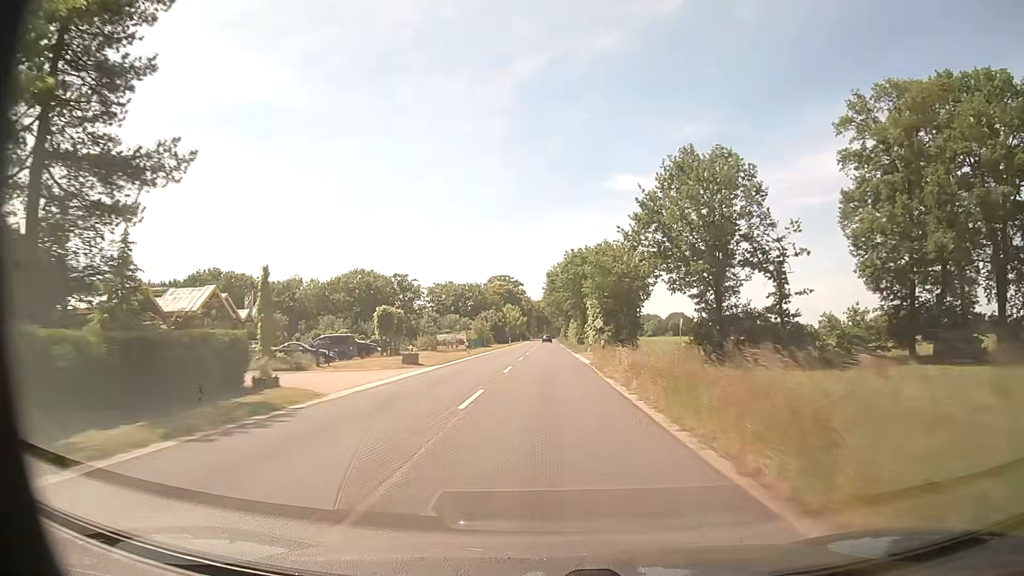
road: secondary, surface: asphalt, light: Day
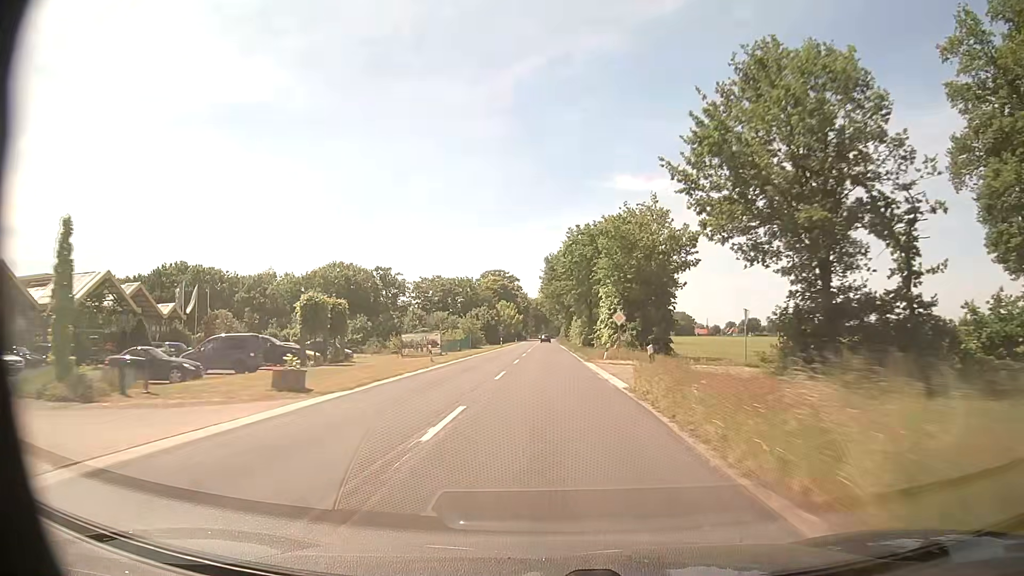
(0.0, +15.8) m; 0°
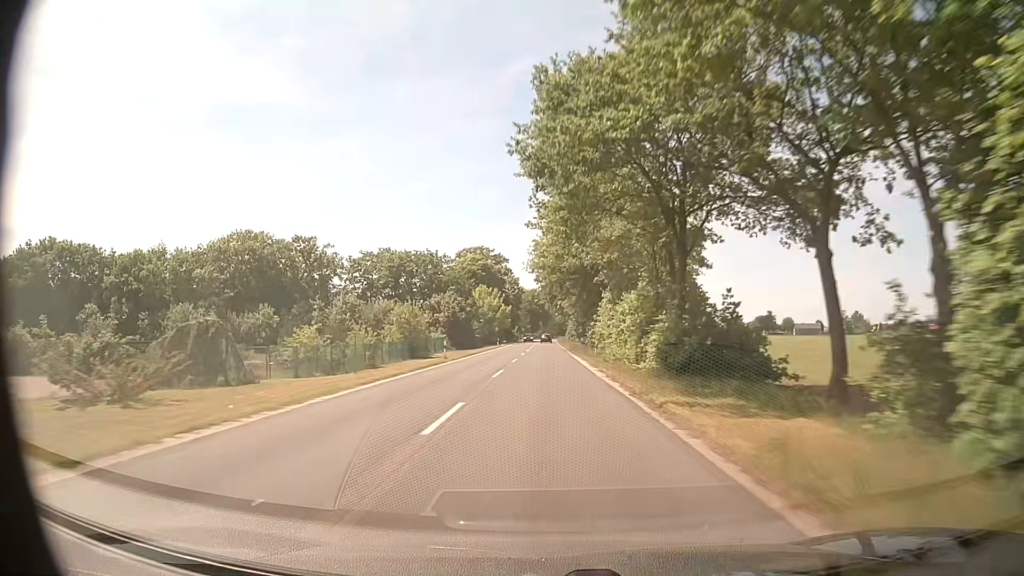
(0.0, +47.4) m; 0°
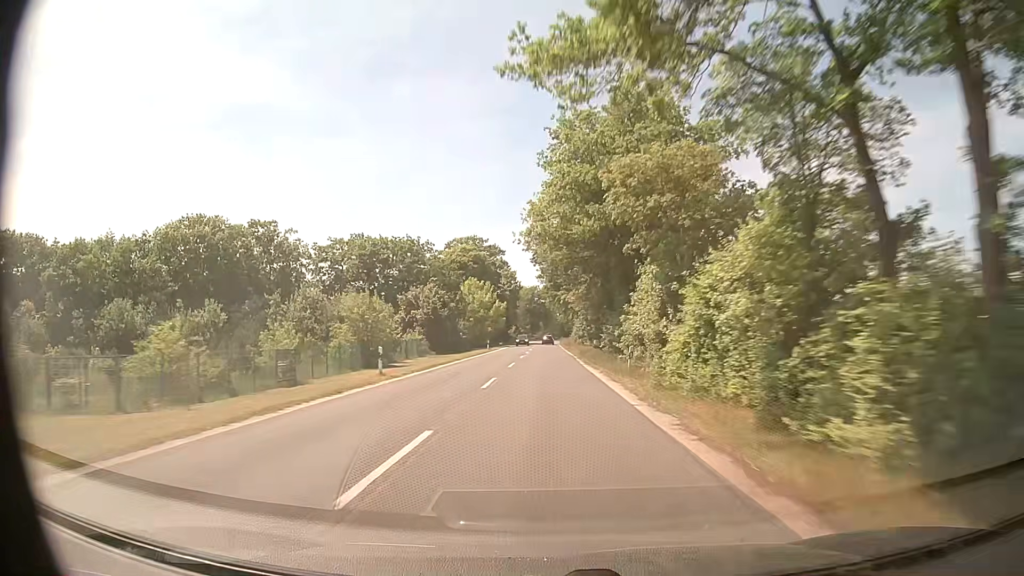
(0.0, +15.8) m; 0°
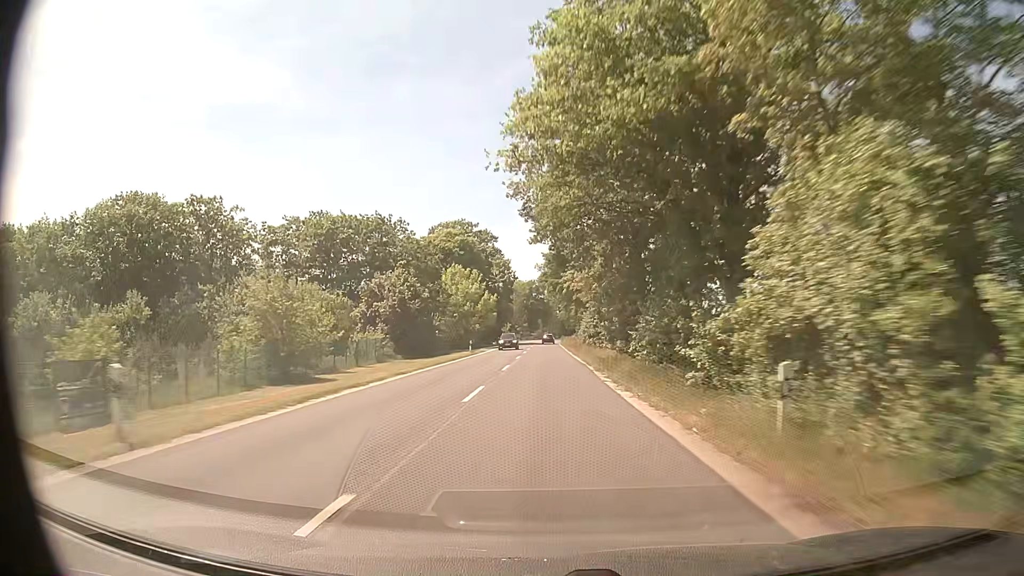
(0.0, +15.8) m; 0°
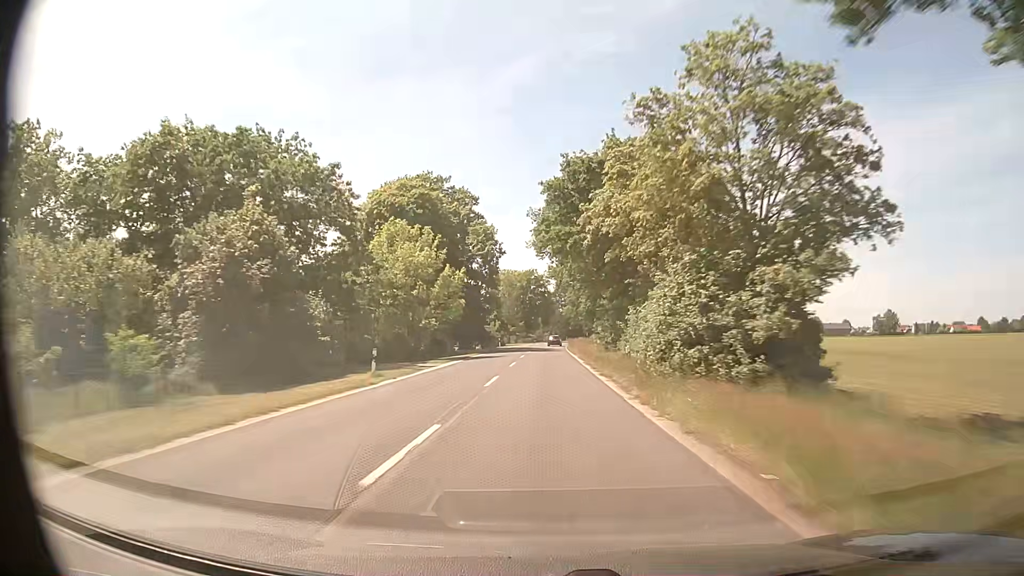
(-0.2, +31.6) m; 0°
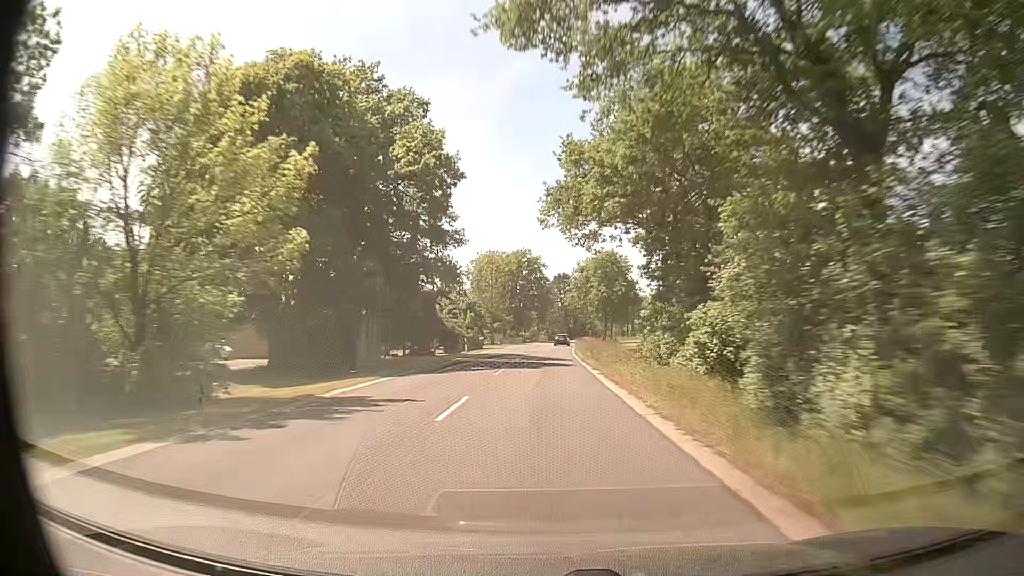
(0.0, +31.6) m; 0°
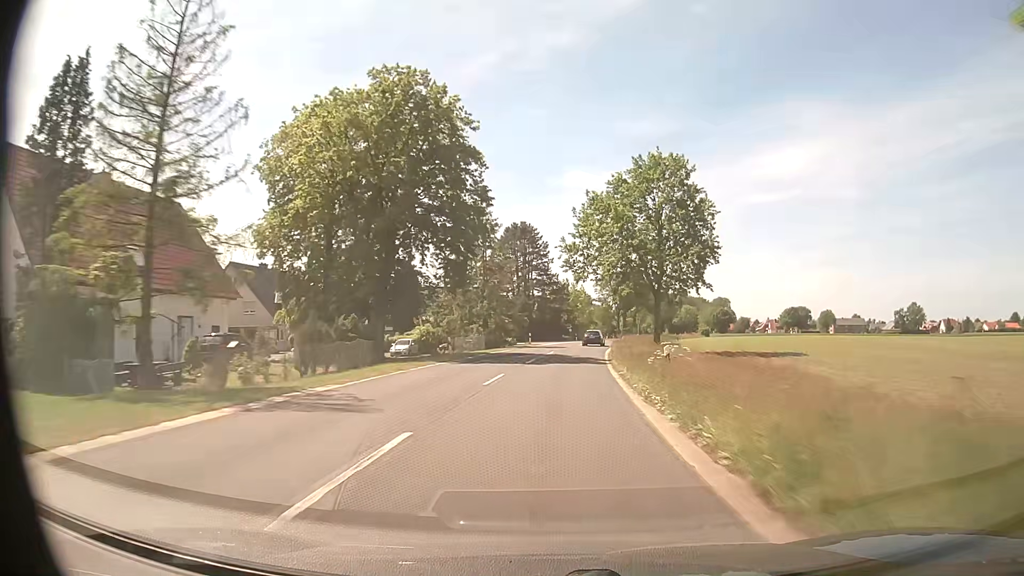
(+1.4, +77.4) m; +4°
(0, +10) (0, +20) (+1, +30) (+2, +40) (+3, +50) (+4, +60) (+5, +70) (+7, +80) (+9, +89) (+11, +99) m
